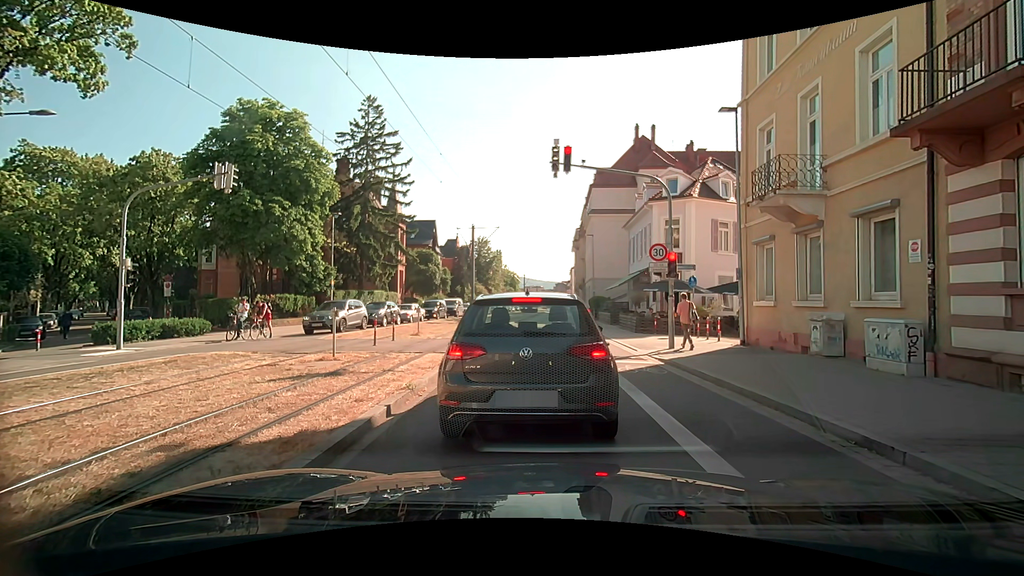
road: secondary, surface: asphalt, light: Day
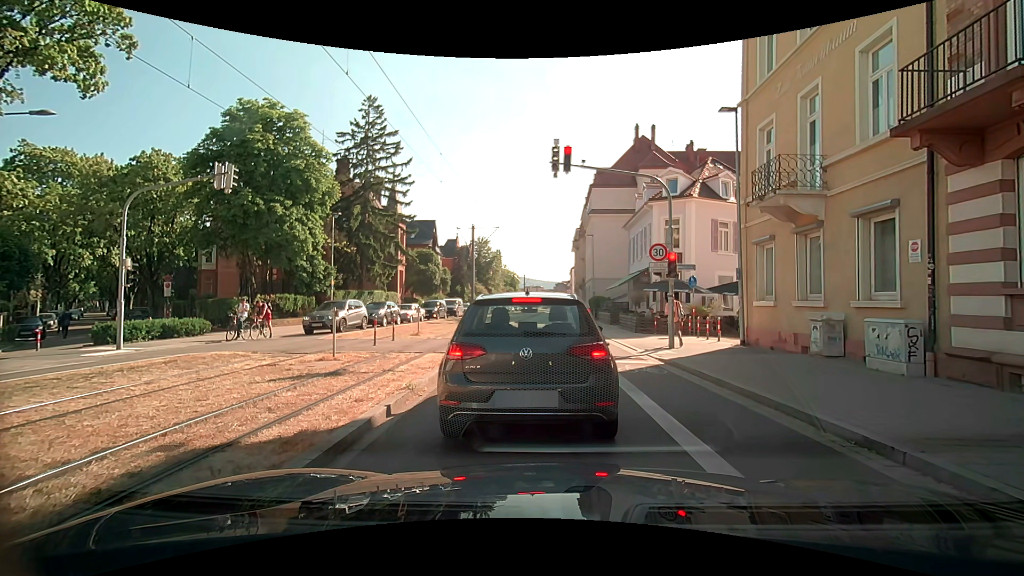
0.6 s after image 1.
(0.0, 0.0) m; 0°
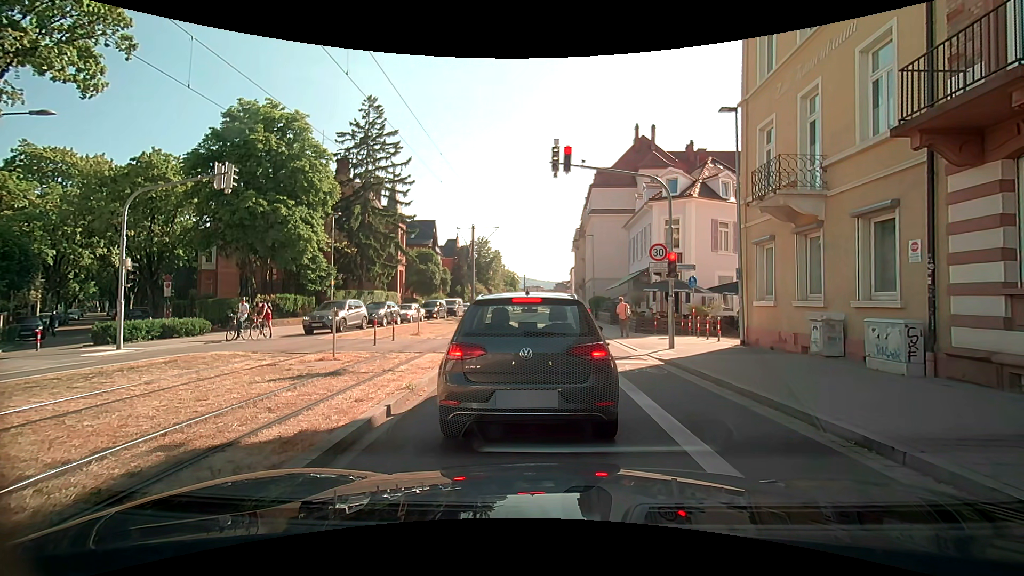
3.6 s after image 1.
(0.0, 0.0) m; 0°
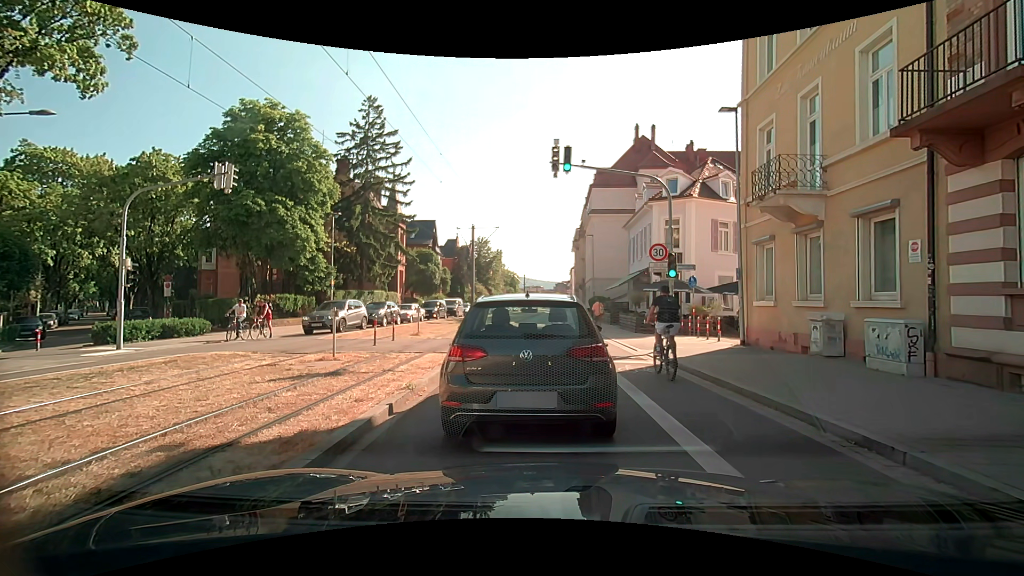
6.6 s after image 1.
(0.0, 0.0) m; 0°
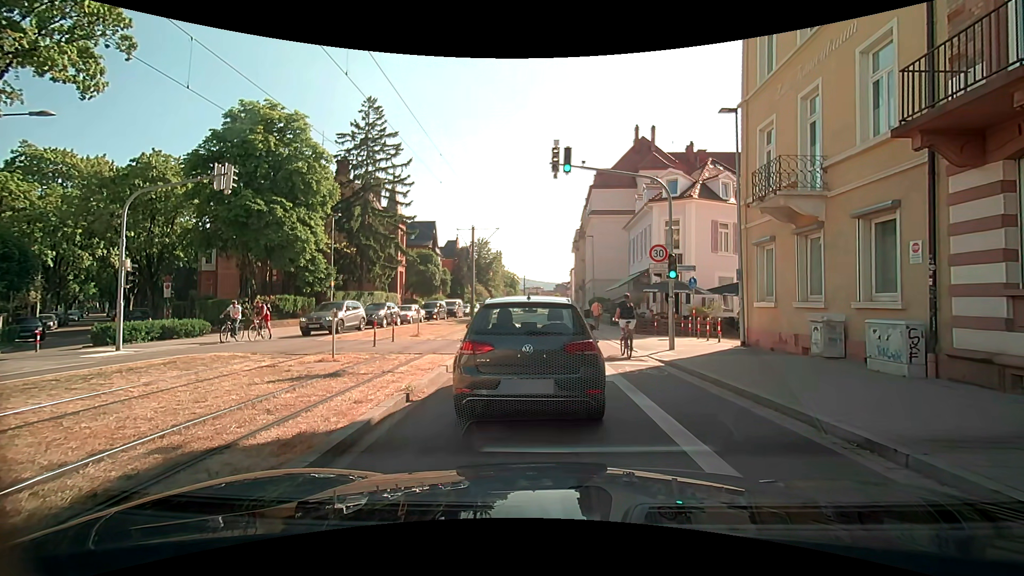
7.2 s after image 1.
(0.0, 0.0) m; 0°
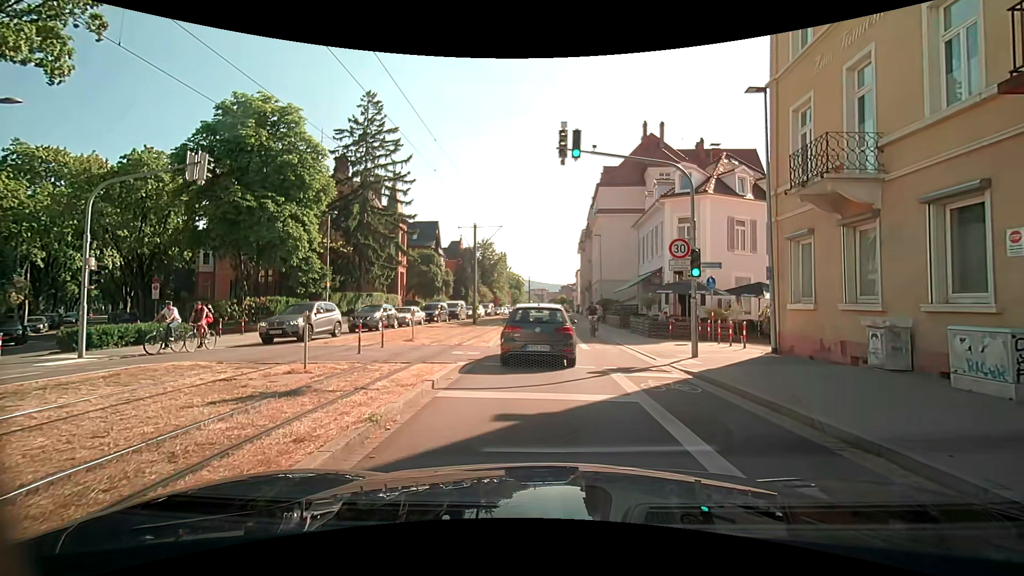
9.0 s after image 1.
(-0.1, +1.9) m; -3°
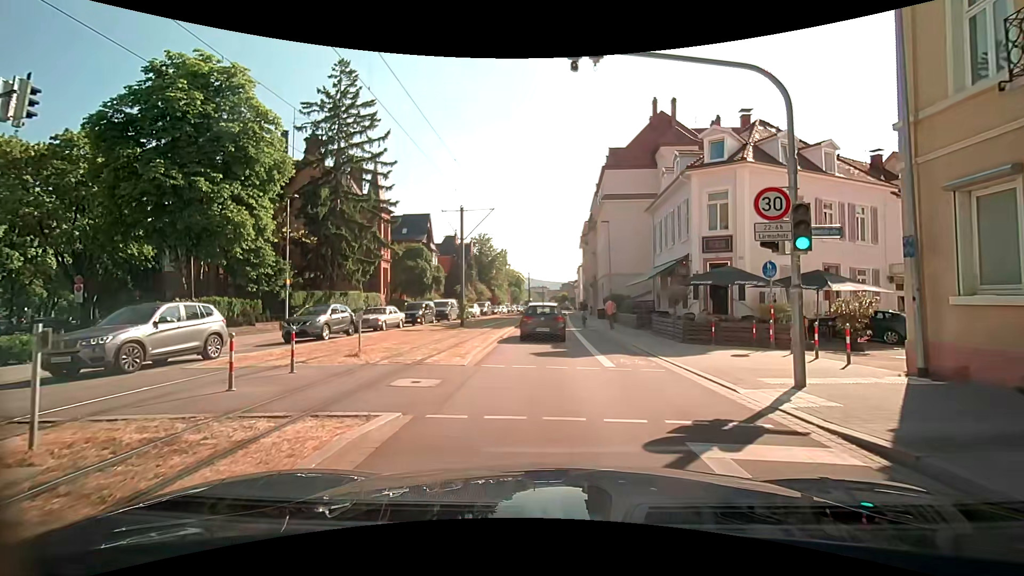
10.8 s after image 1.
(0.0, +5.9) m; +2°
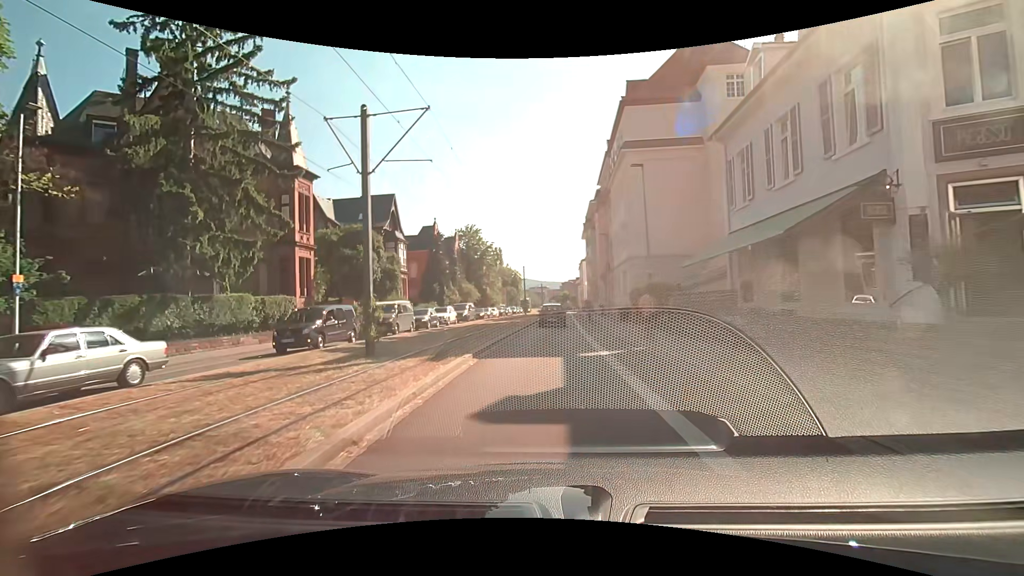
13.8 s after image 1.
(-0.3, +15.6) m; -1°
(0, +10) (0, +20) (0, +30) (0, +40) (+1, +50) (+1, +60) (+2, +70) (+2, +80) (+2, +90) (+3, +100) m
